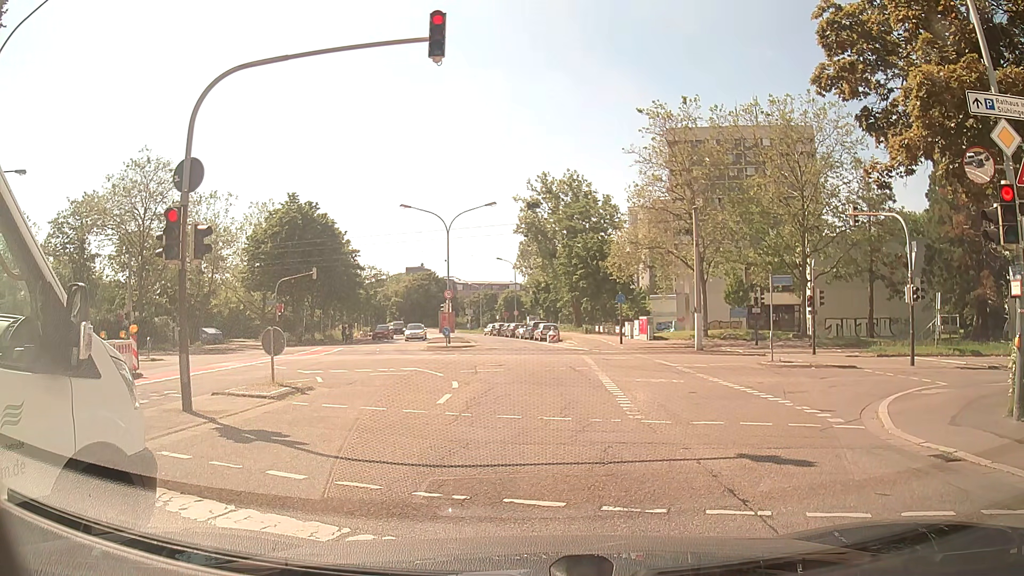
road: residential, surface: asphalt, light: Day
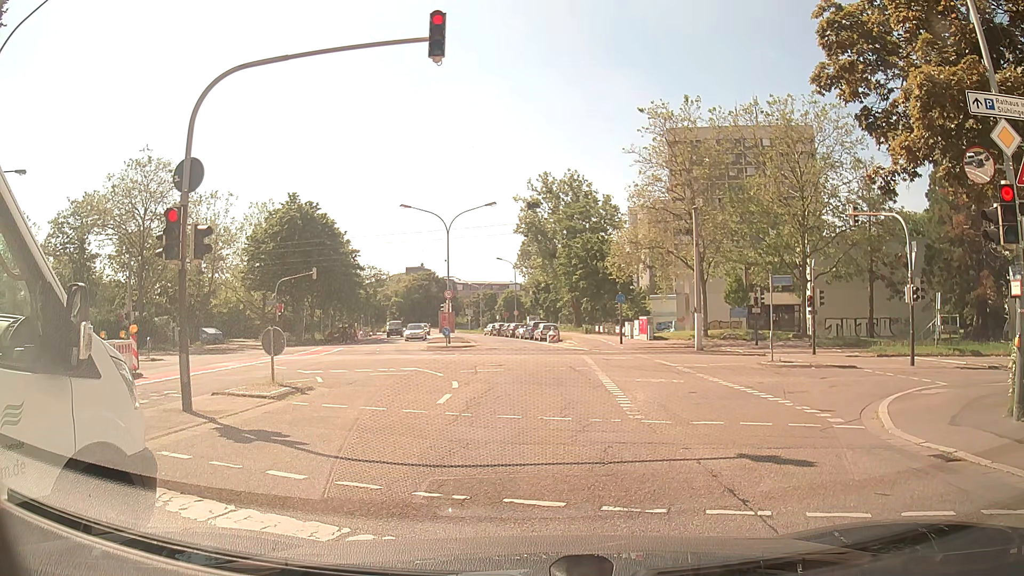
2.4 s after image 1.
(0.0, 0.0) m; 0°
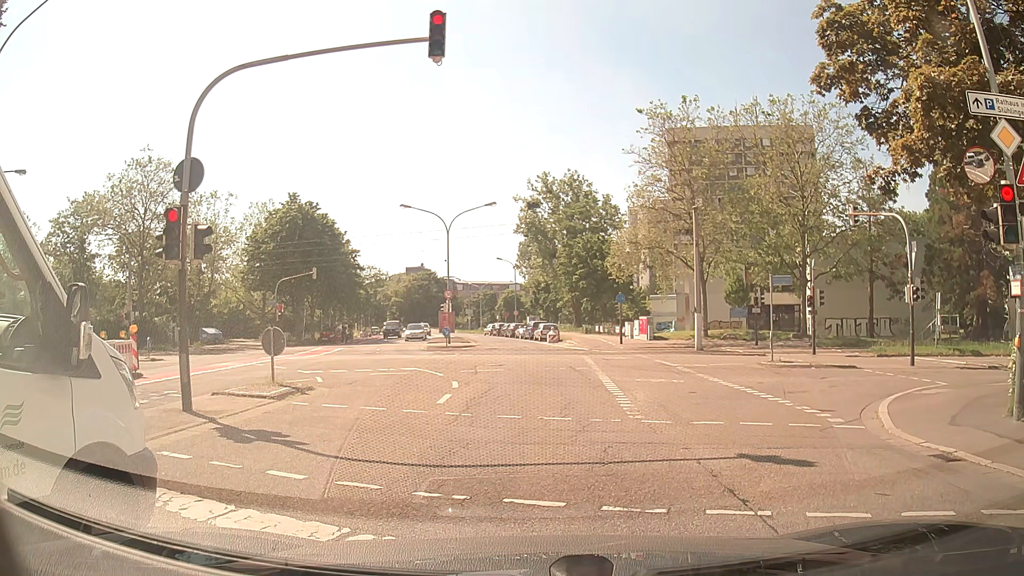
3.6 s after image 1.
(0.0, 0.0) m; 0°
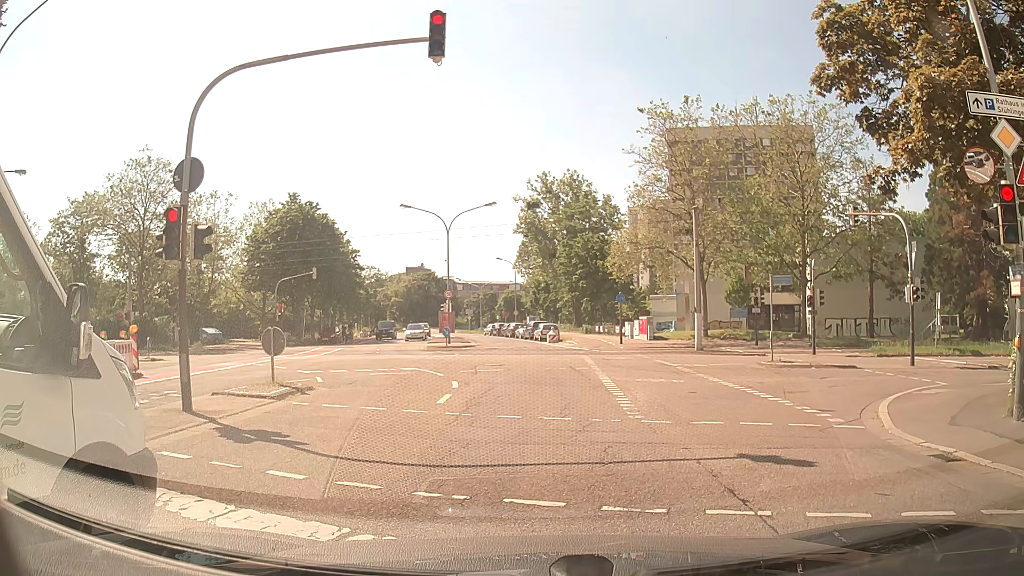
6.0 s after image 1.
(0.0, 0.0) m; 0°
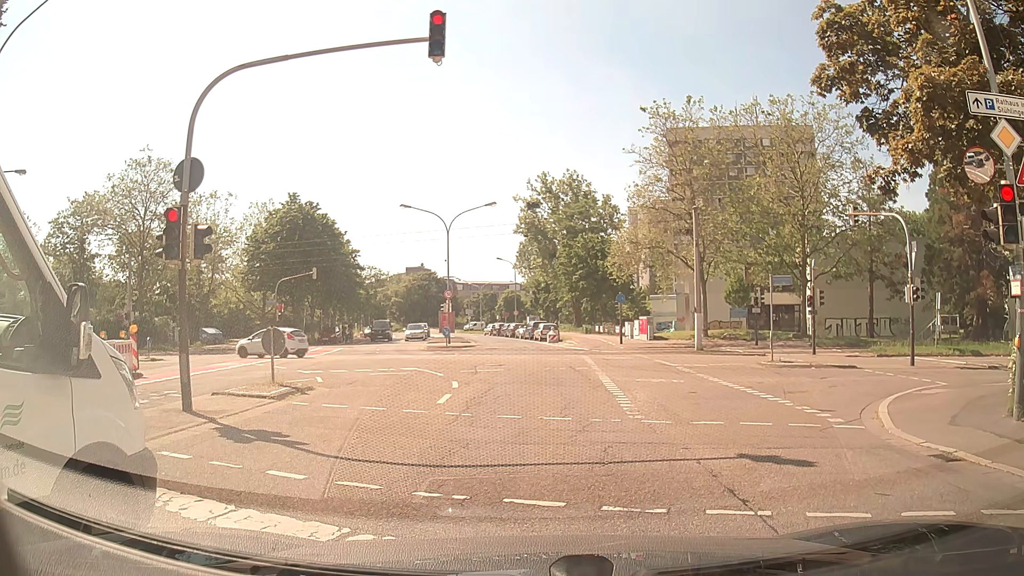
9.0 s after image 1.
(0.0, 0.0) m; 0°
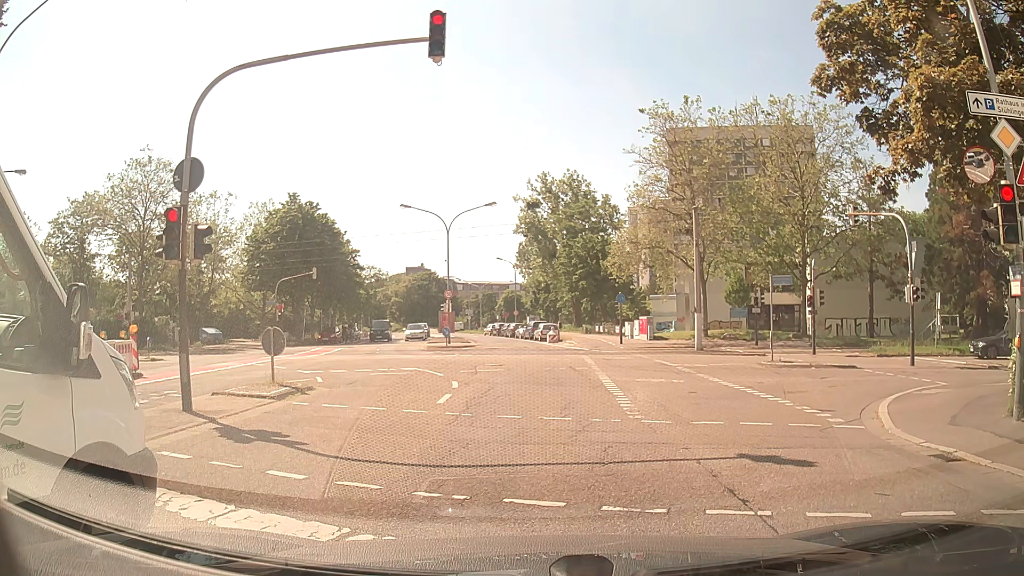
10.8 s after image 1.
(0.0, 0.0) m; 0°
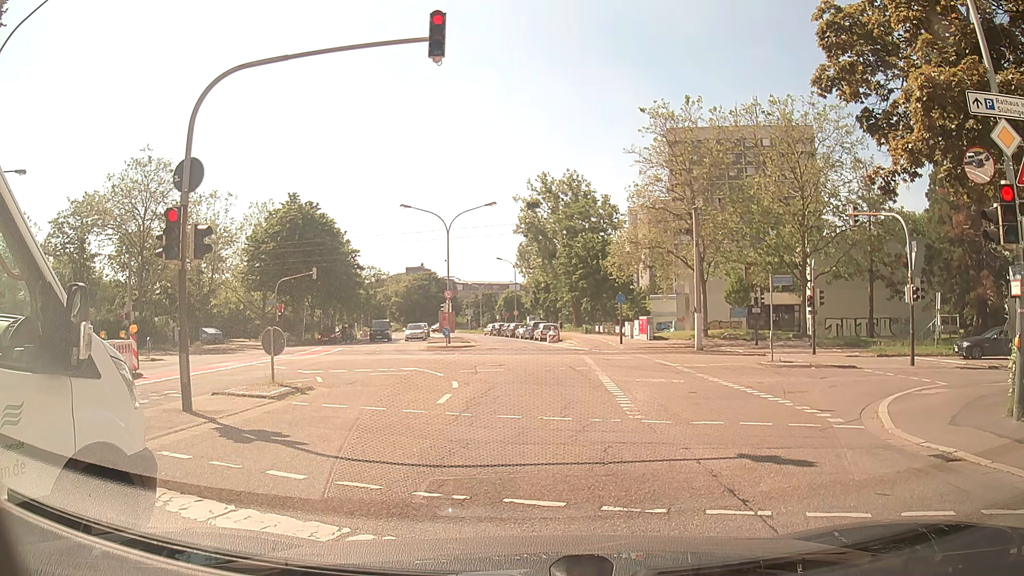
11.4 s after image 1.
(0.0, 0.0) m; 0°
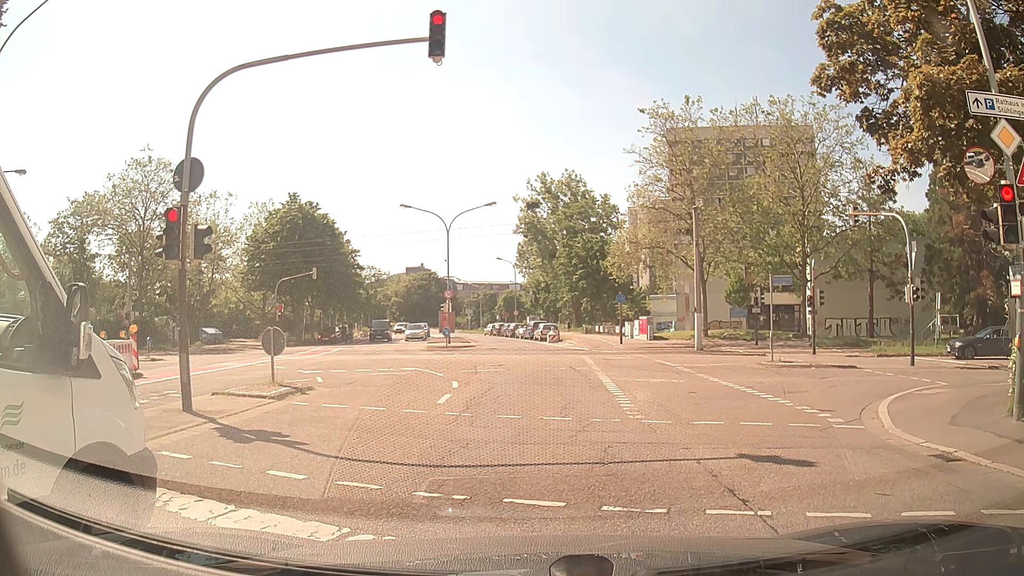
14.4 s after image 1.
(0.0, 0.0) m; 0°
